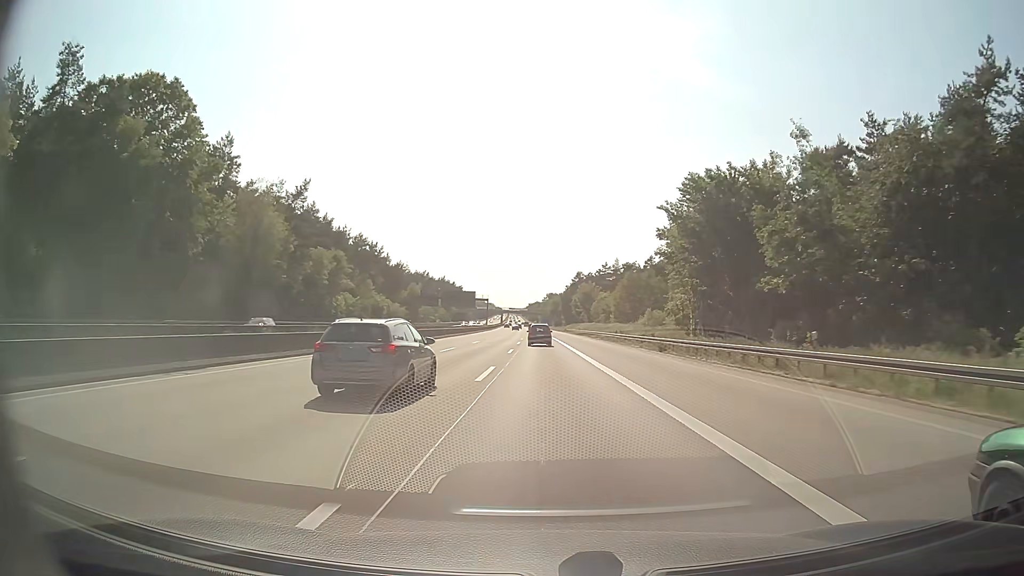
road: motorway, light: Day
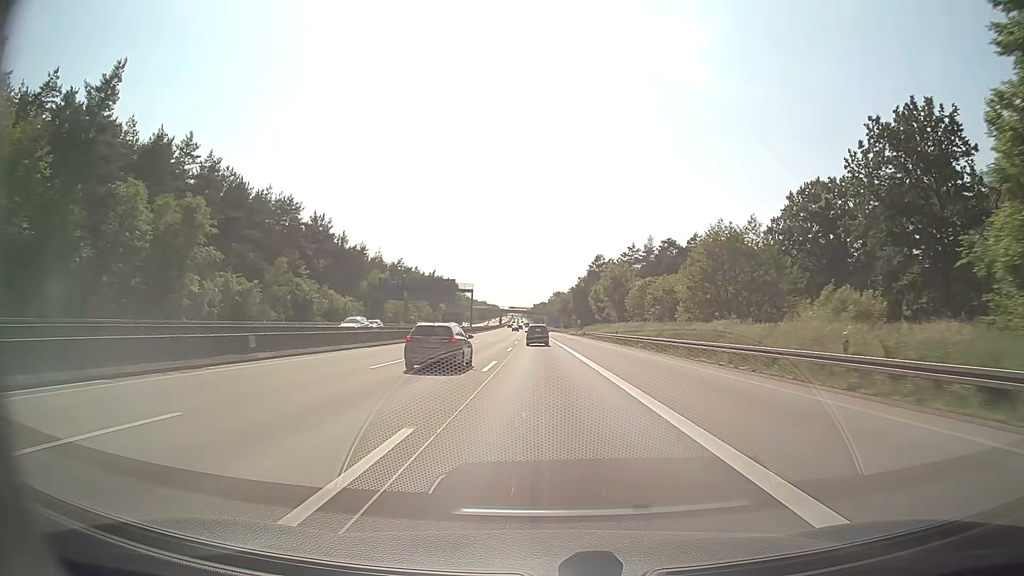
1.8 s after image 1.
(-0.2, +50.3) m; -1°
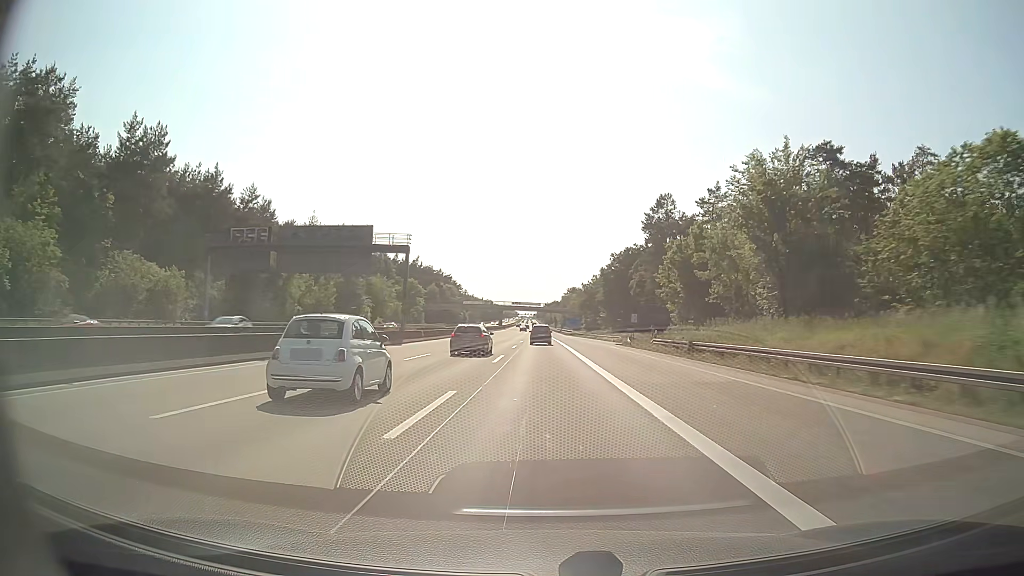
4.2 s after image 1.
(-0.5, +67.0) m; -1°
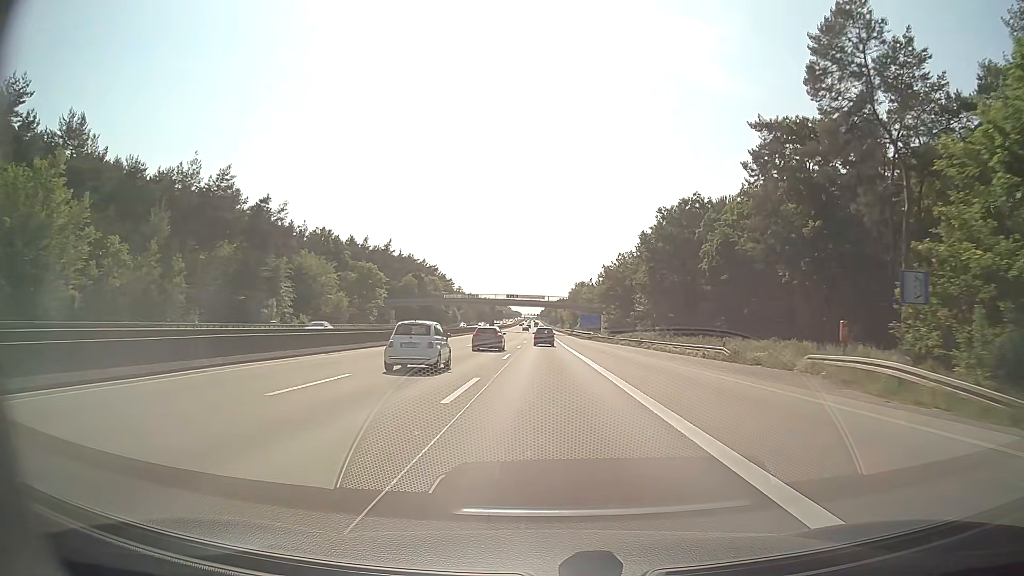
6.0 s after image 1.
(-0.1, +50.3) m; 0°
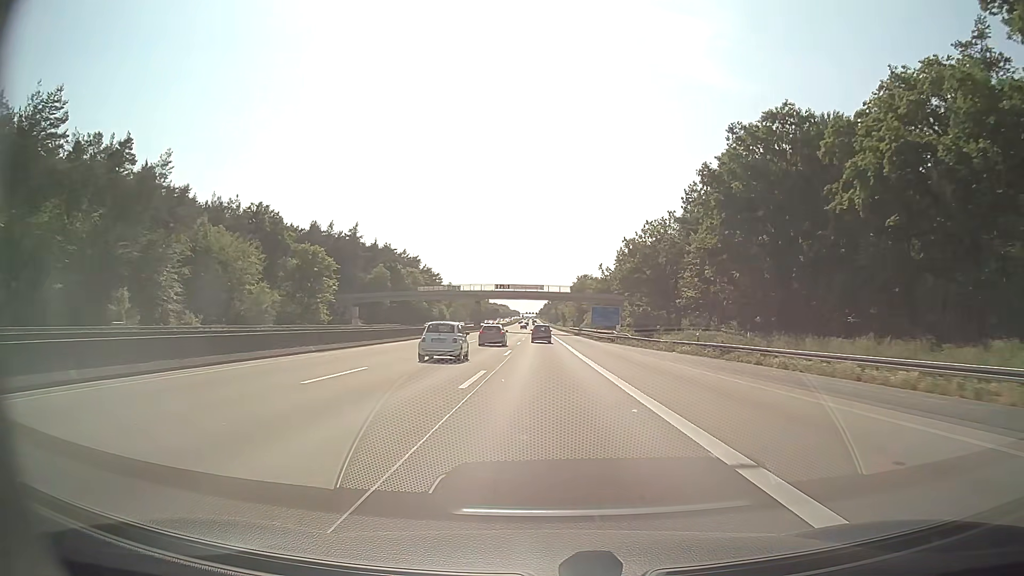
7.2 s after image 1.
(0.0, +33.5) m; 0°
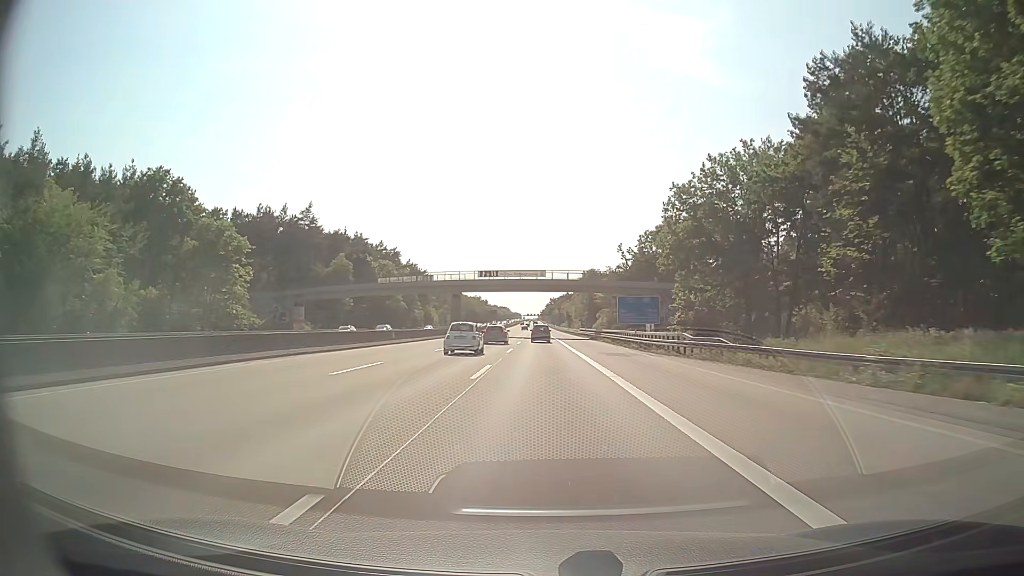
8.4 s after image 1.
(0.0, +33.6) m; 0°
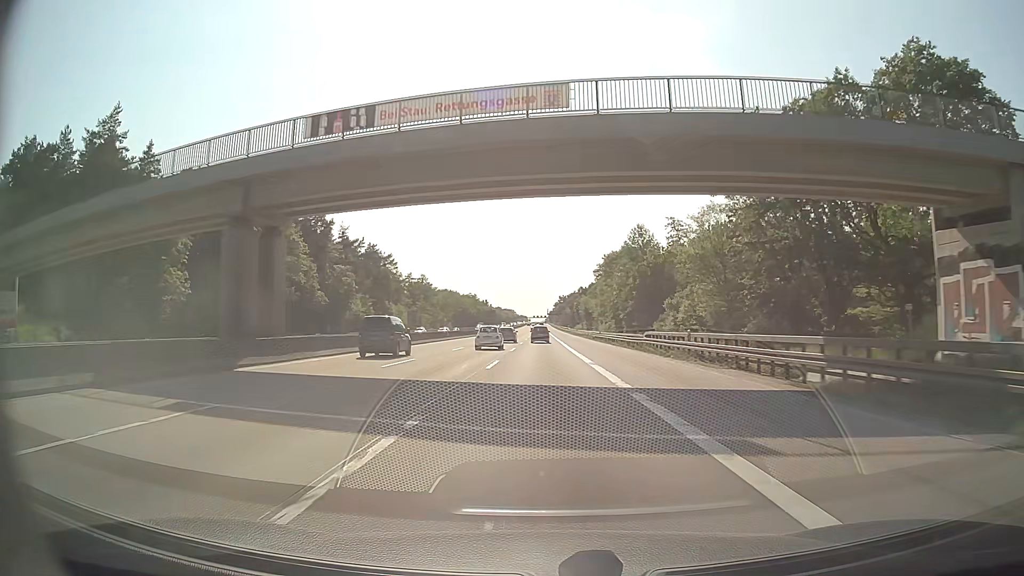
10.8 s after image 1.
(-0.3, +67.1) m; 0°
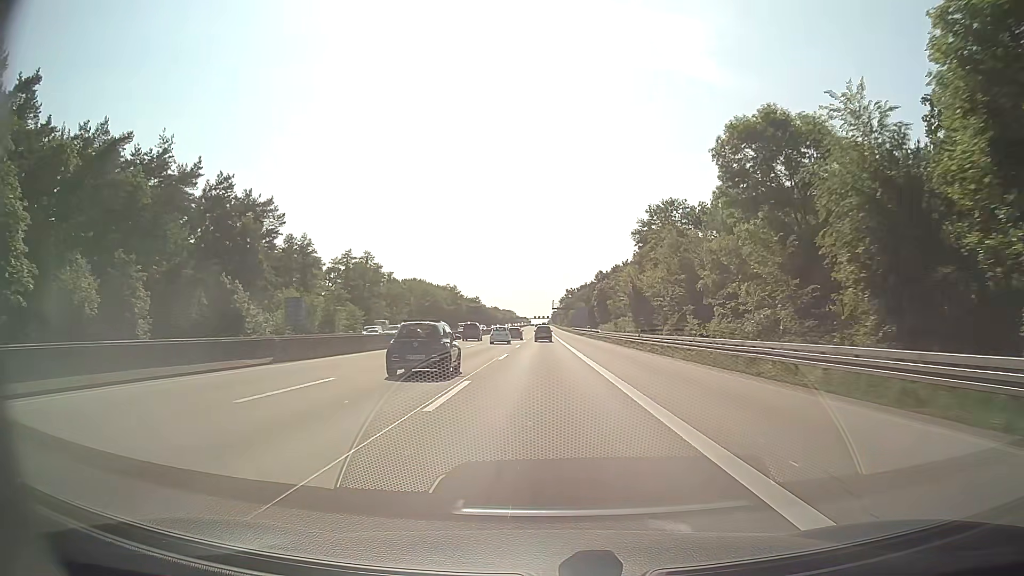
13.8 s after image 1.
(-0.5, +83.7) m; 0°
(0, +10) (0, +20) (0, +30) (0, +40) (0, +50) (0, +60) (0, +70) (0, +80) (0, +90) (0, +100) m
